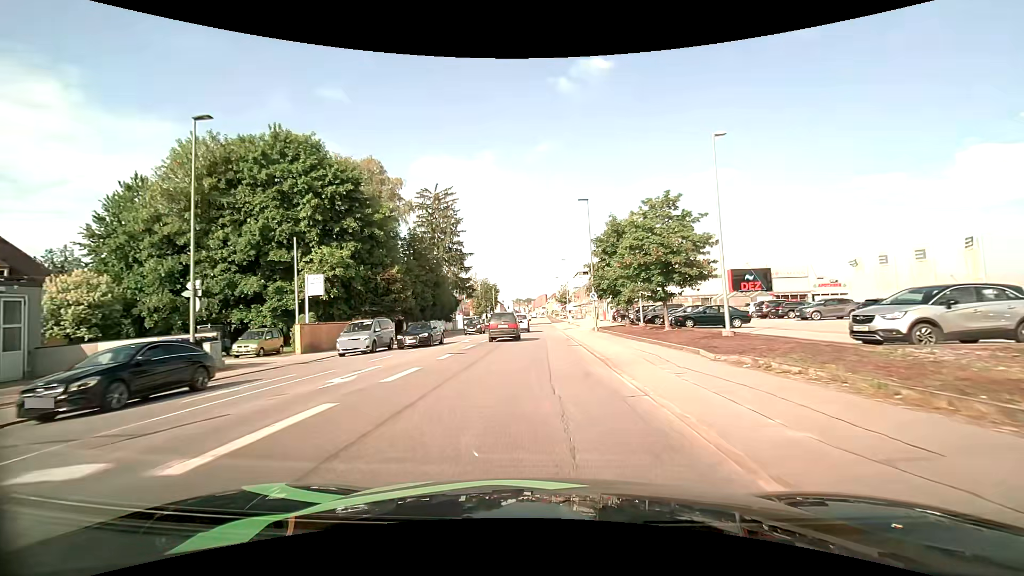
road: tertiary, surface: asphalt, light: Day
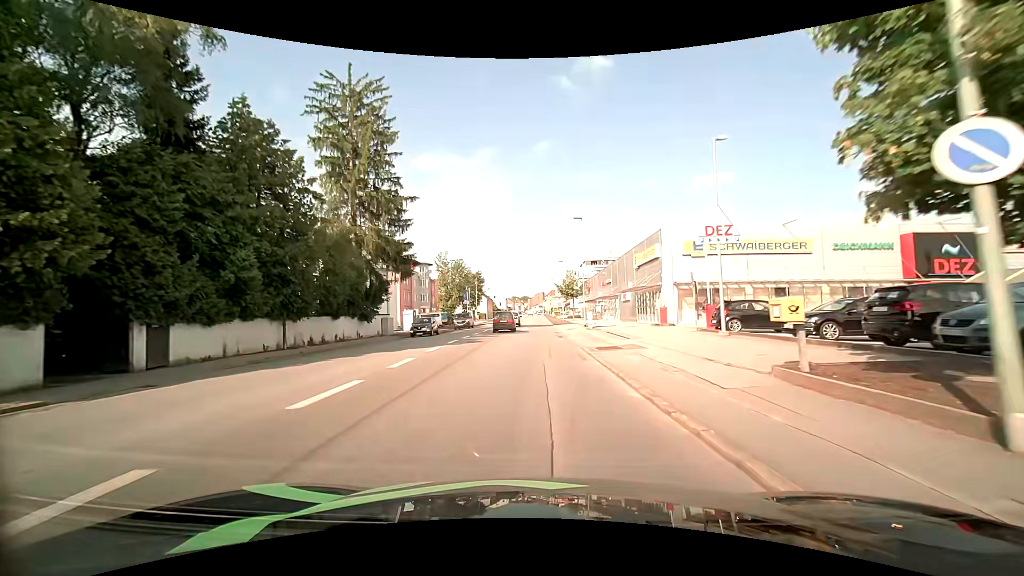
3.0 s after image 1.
(0.0, +33.7) m; 0°
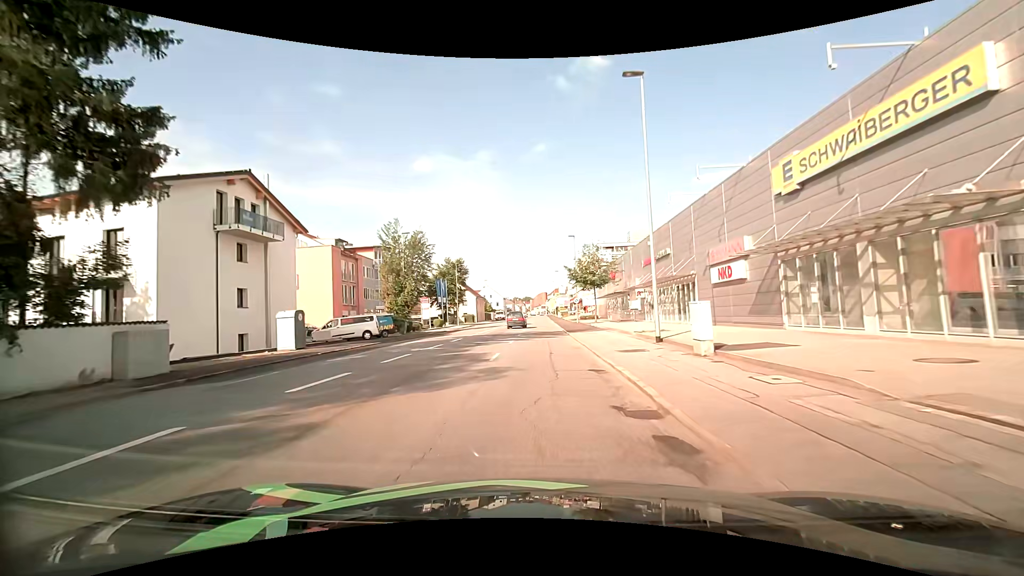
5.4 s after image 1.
(+0.1, +28.2) m; -1°
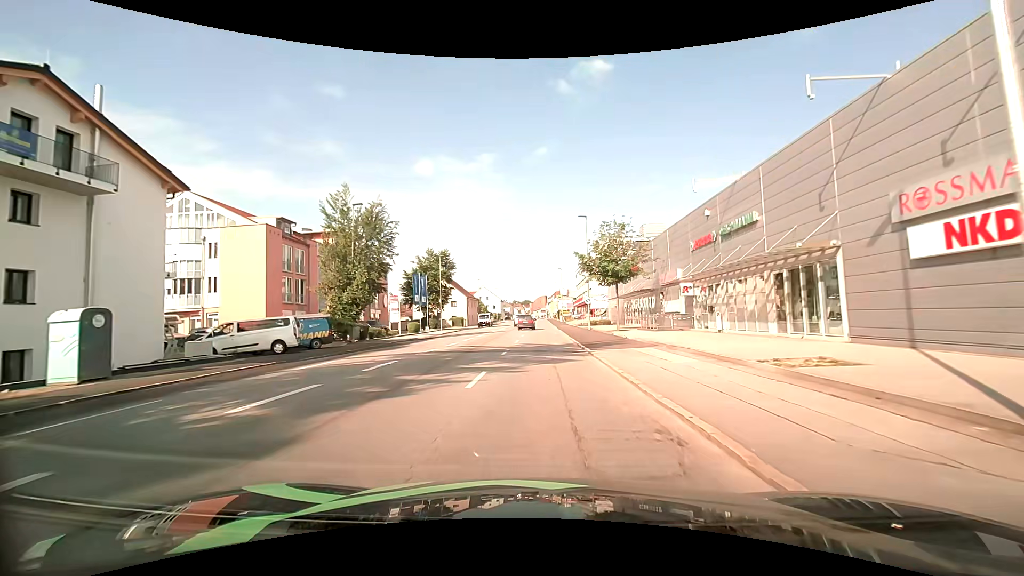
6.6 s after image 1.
(+0.1, +13.9) m; +1°
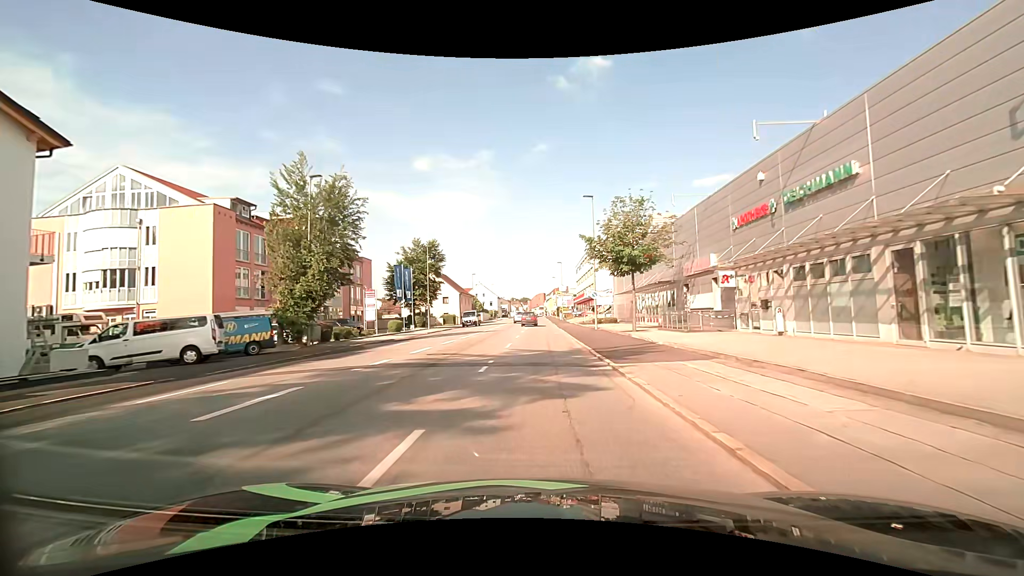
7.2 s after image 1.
(0.0, +6.7) m; 0°
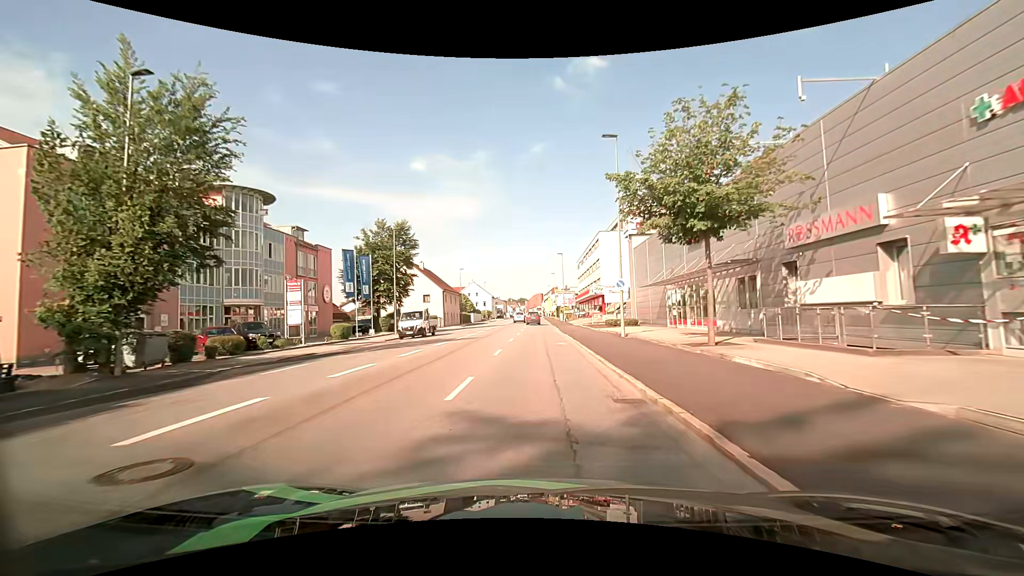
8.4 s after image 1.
(+0.1, +13.2) m; +1°
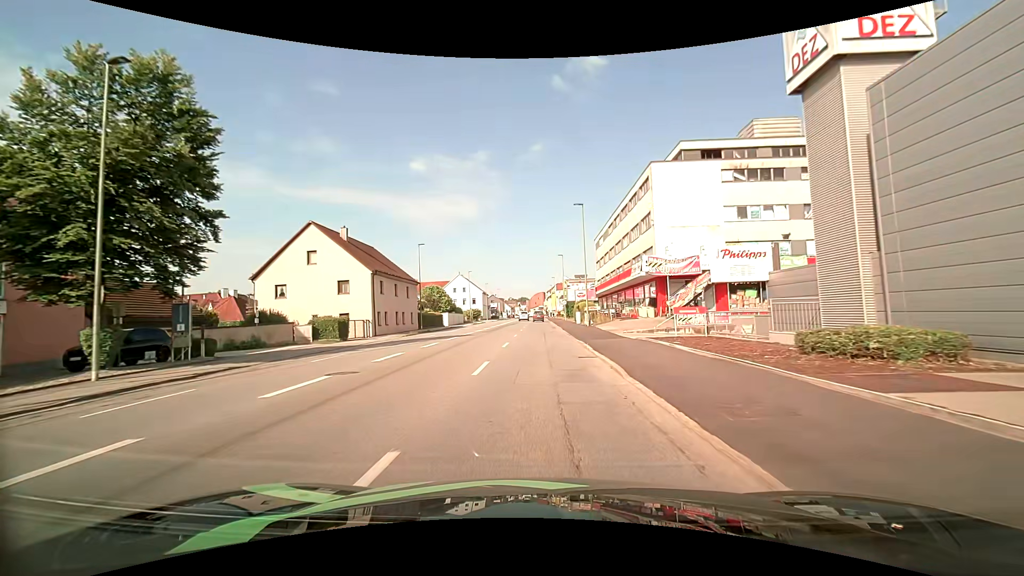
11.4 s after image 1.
(-0.2, +33.0) m; 0°
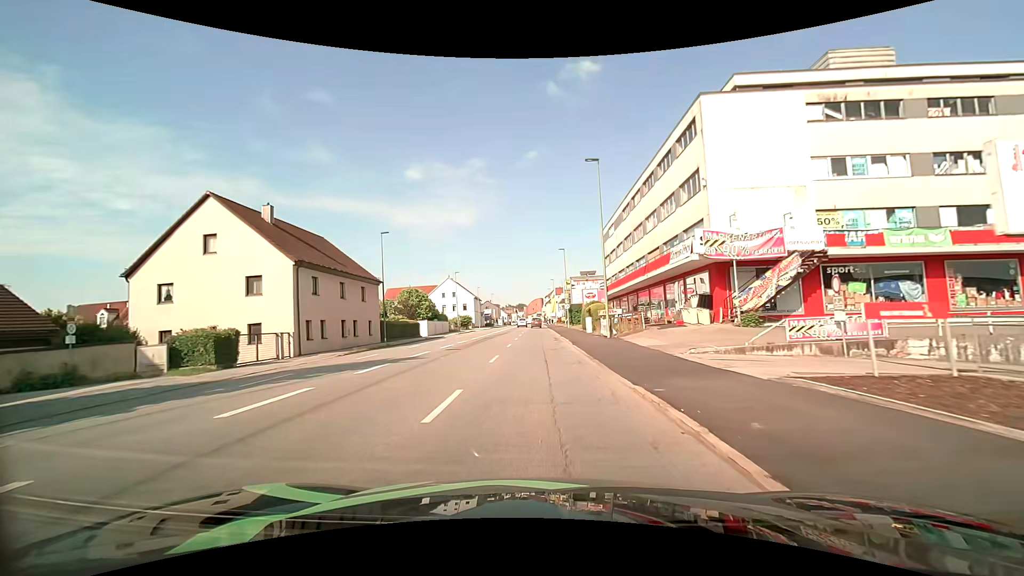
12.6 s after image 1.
(0.0, +13.3) m; 0°
(0, +10) (0, +20) (0, +30) (0, +40) (-1, +50) (-1, +60) (-1, +70) (-1, +80) (-1, +90) (-1, +100) m
